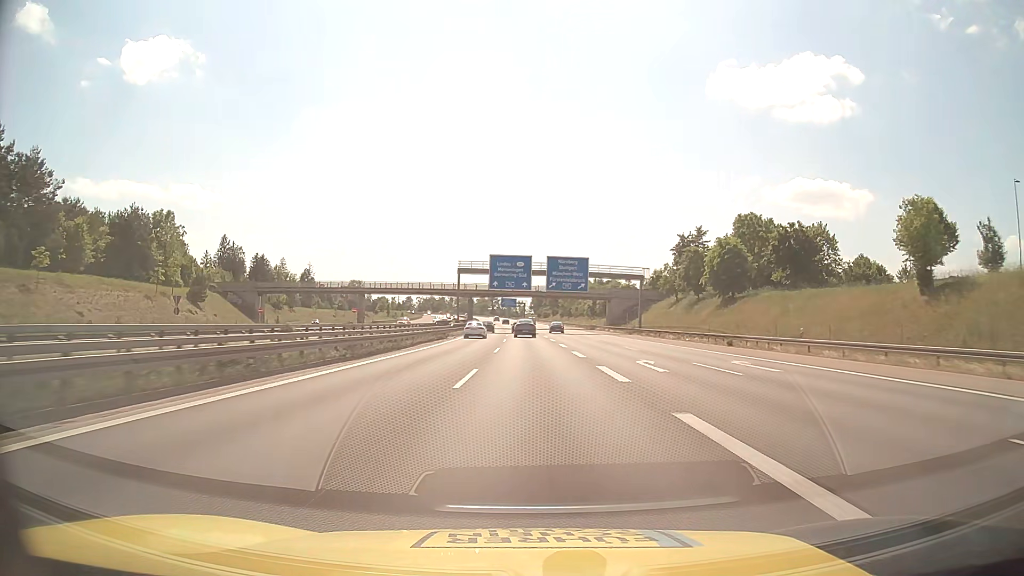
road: motorway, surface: asphalt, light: Day
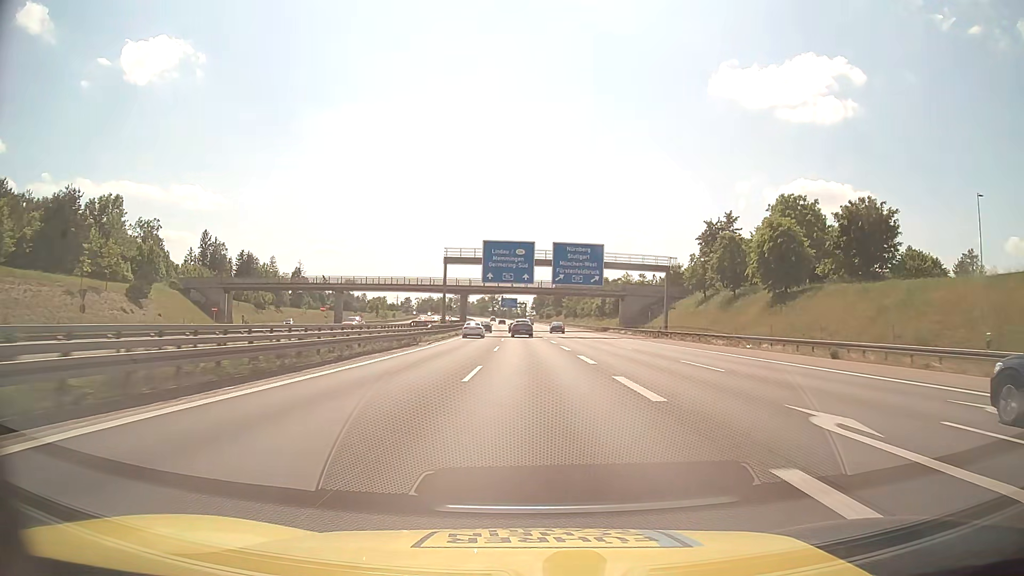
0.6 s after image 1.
(0.0, +16.2) m; 0°
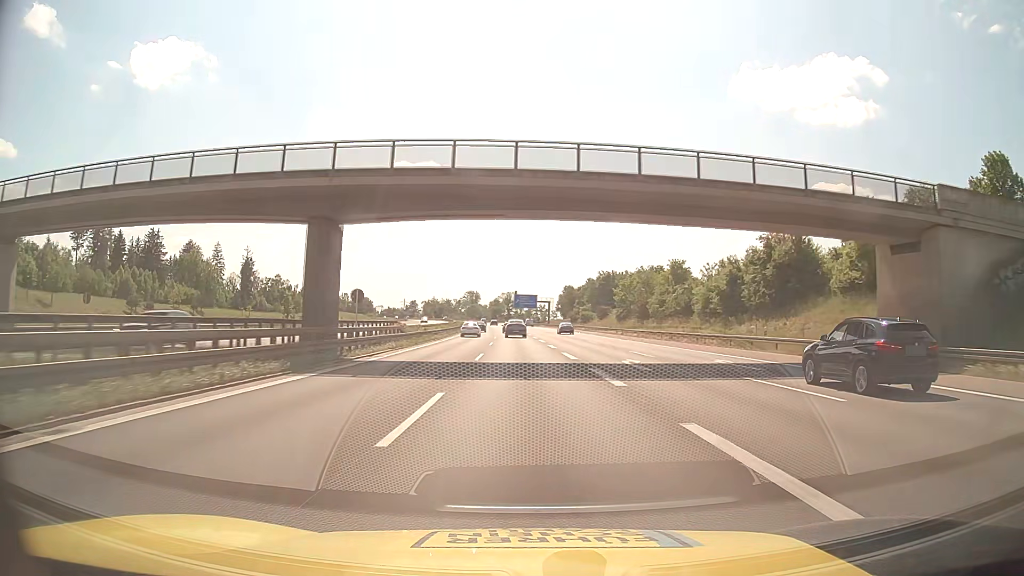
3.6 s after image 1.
(-1.1, +80.9) m; -2°
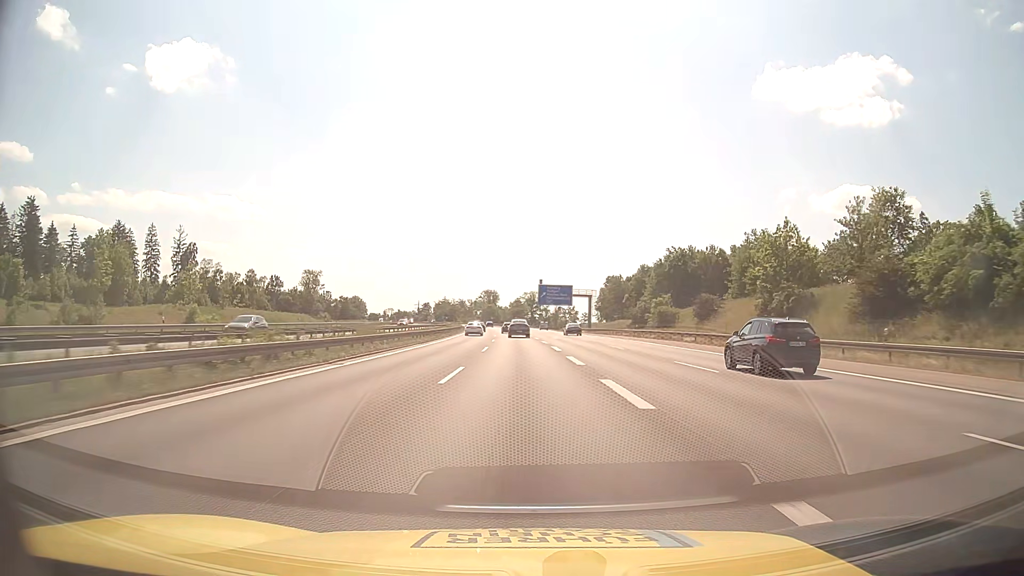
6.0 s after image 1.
(-1.0, +64.3) m; -2°
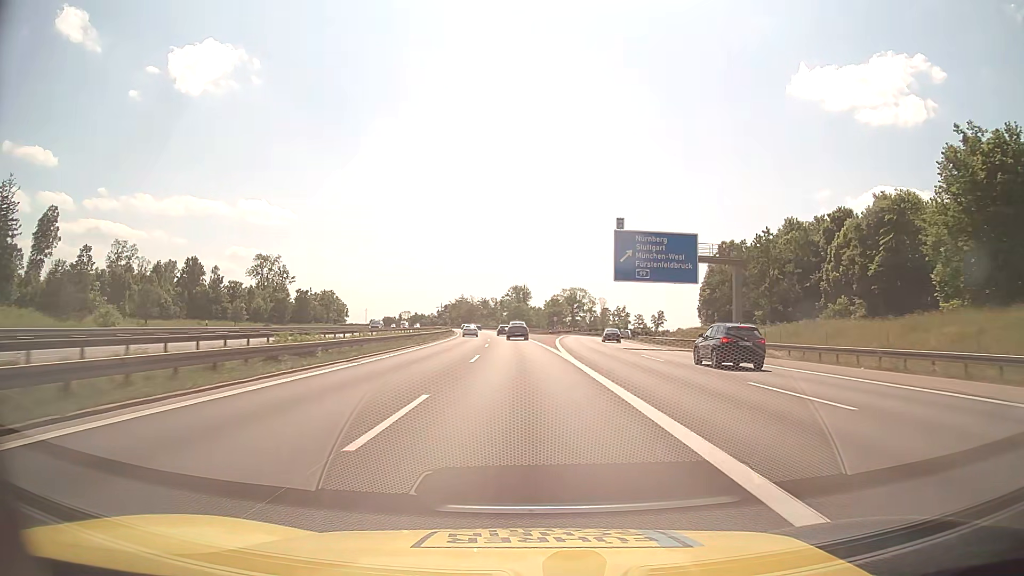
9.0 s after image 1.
(-2.1, +80.4) m; -3°
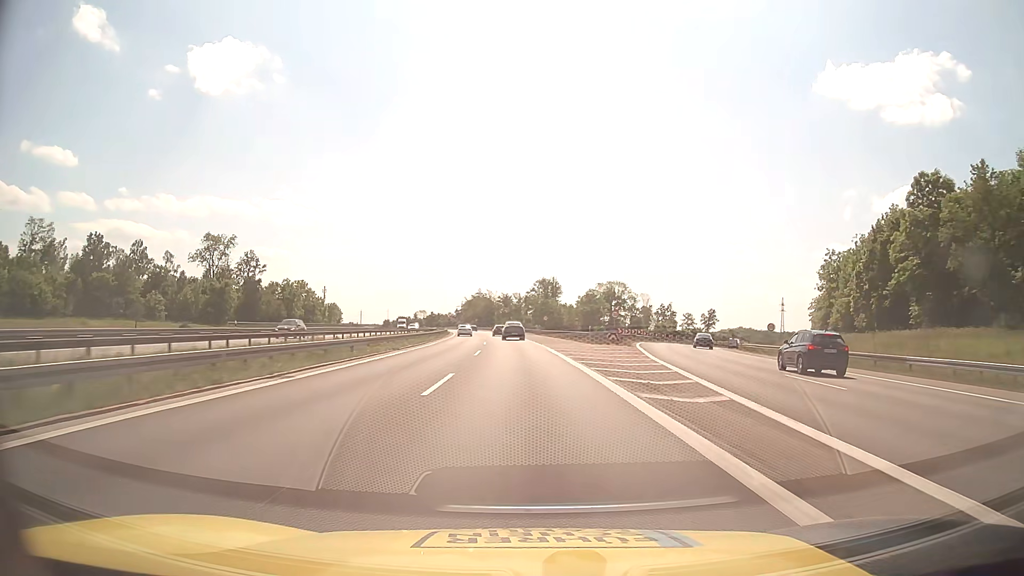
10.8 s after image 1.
(-1.1, +48.3) m; -2°
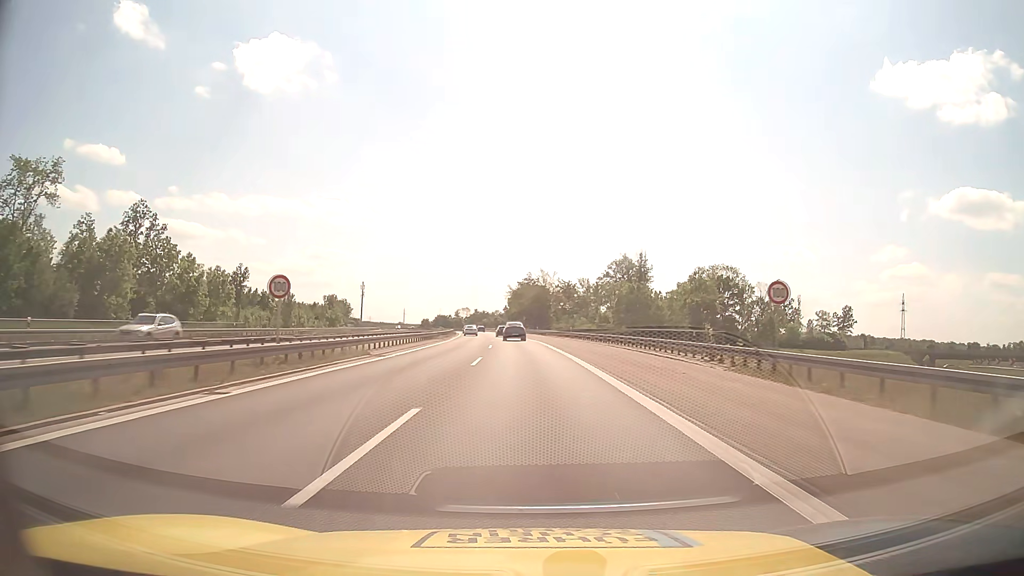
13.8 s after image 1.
(-3.2, +80.3) m; -5°
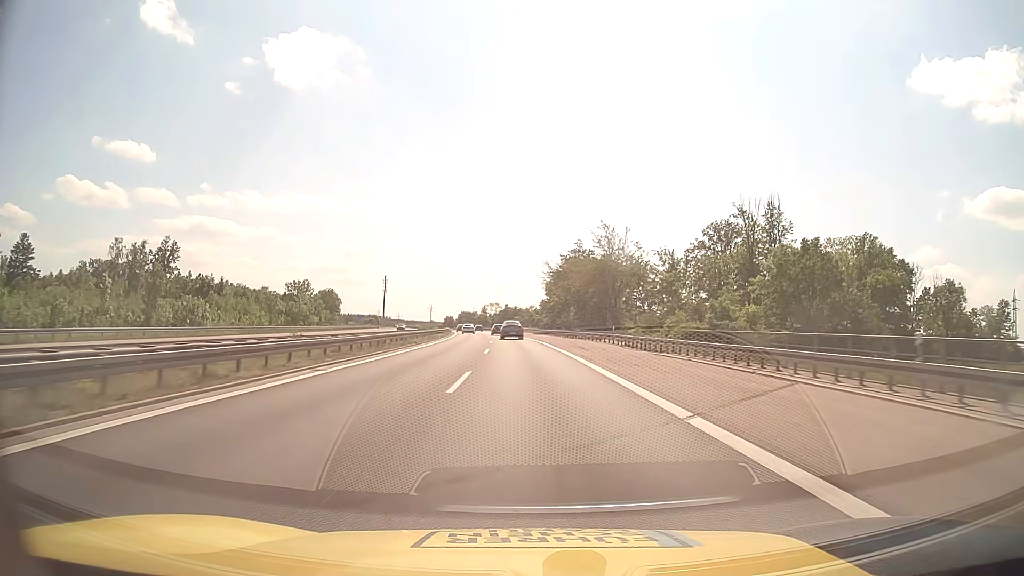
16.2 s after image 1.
(-2.0, +63.8) m; -3°
(0, +10) (0, +20) (0, +30) (-1, +40) (-1, +50) (-2, +60) (-2, +70) (-3, +80) (-4, +90) (-4, +100) m
